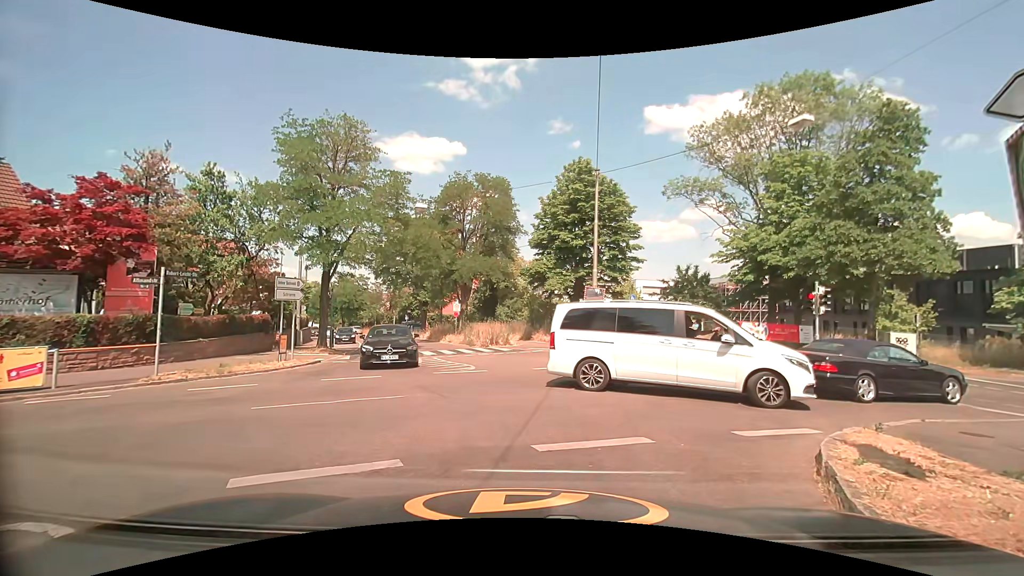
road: residential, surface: asphalt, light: Day
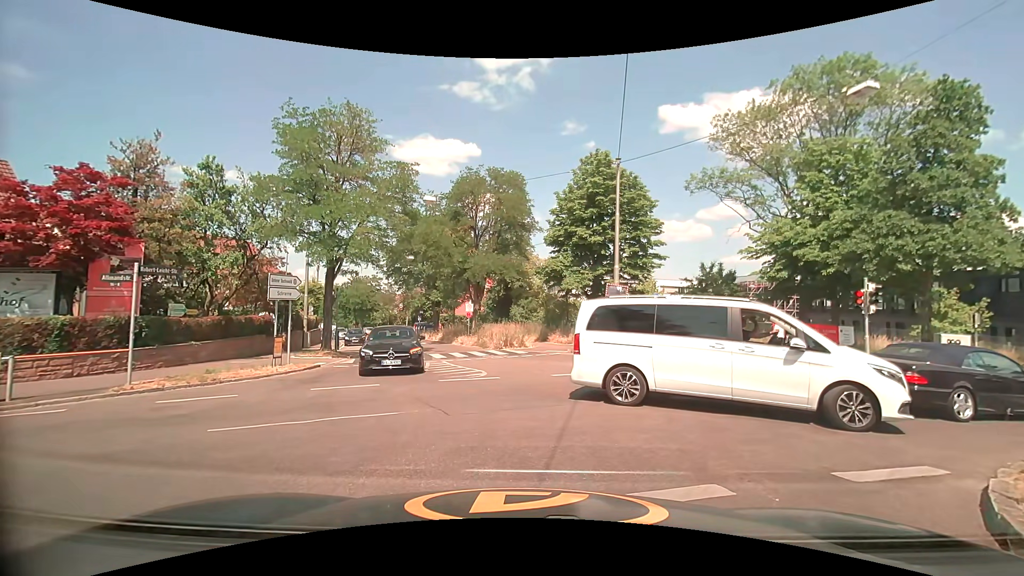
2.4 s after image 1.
(0.0, +1.7) m; 0°
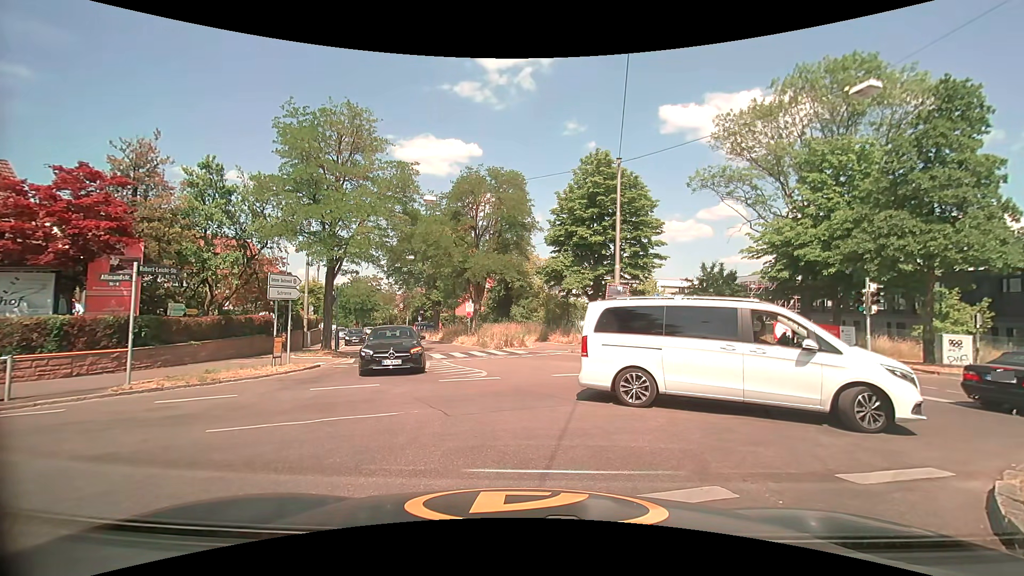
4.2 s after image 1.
(0.0, +0.1) m; 0°
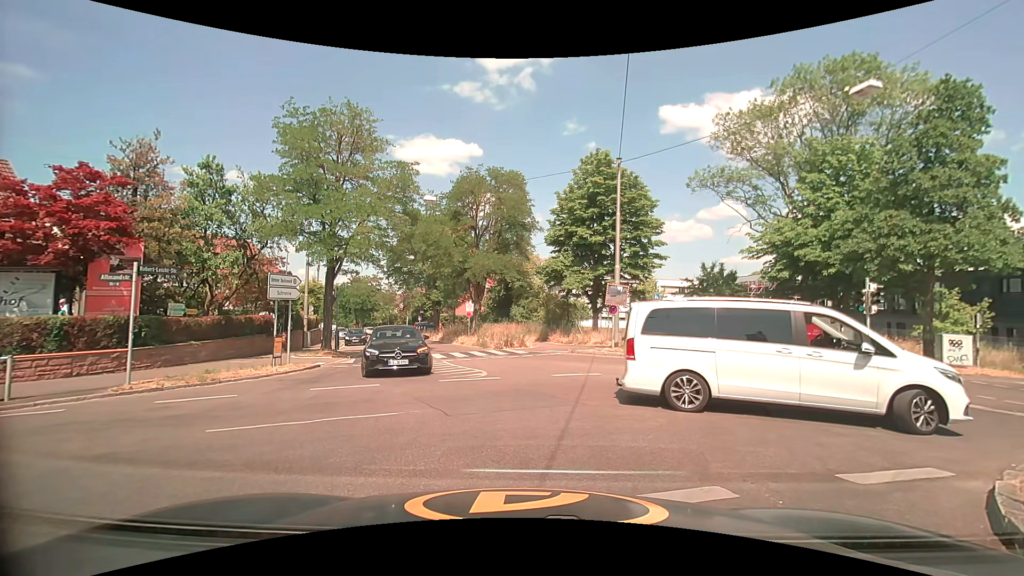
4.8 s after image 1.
(0.0, 0.0) m; 0°
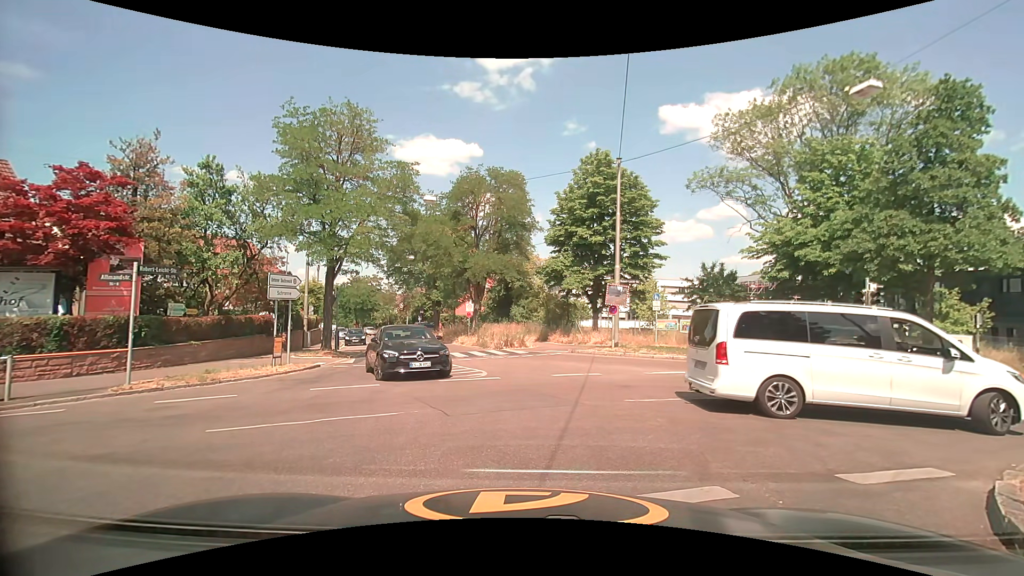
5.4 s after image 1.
(0.0, 0.0) m; 0°
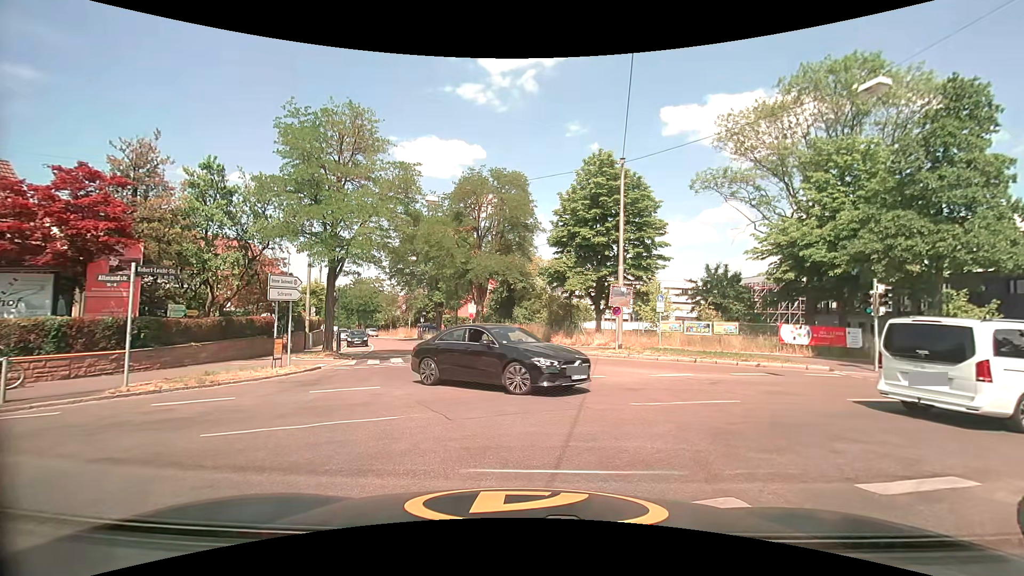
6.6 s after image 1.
(0.0, +0.2) m; 0°
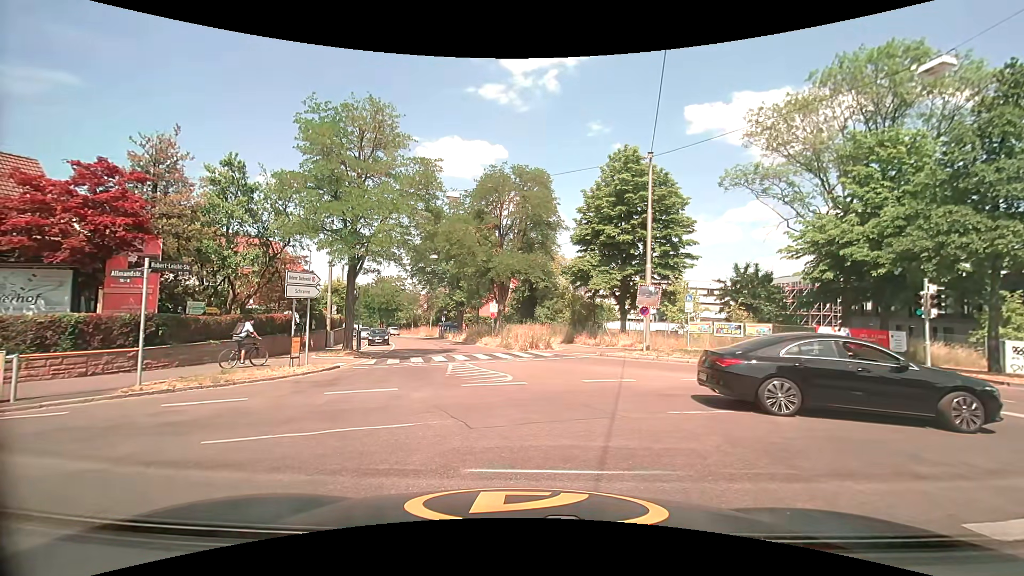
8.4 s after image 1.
(0.0, +0.7) m; 0°
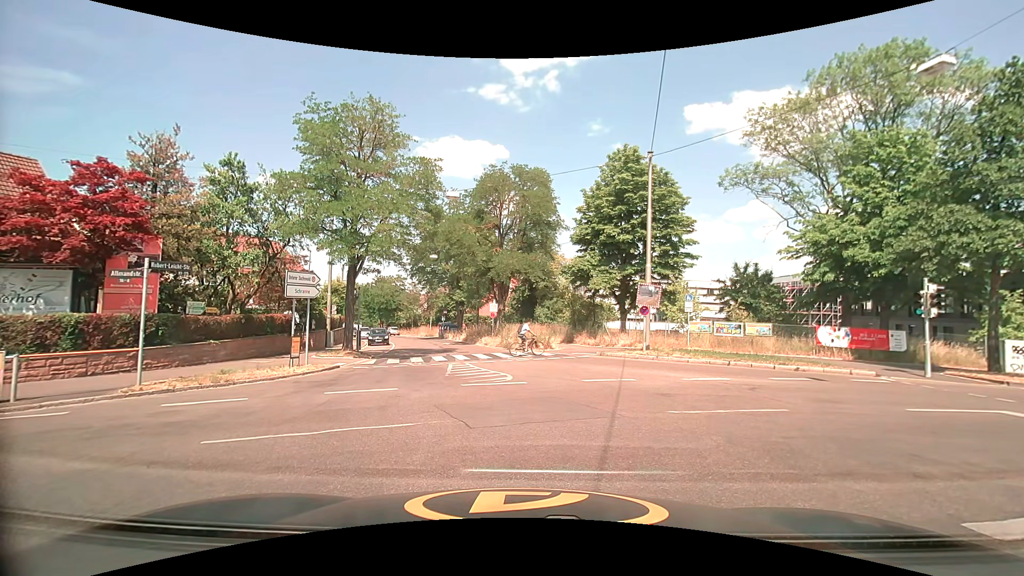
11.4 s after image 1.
(0.0, 0.0) m; 0°
